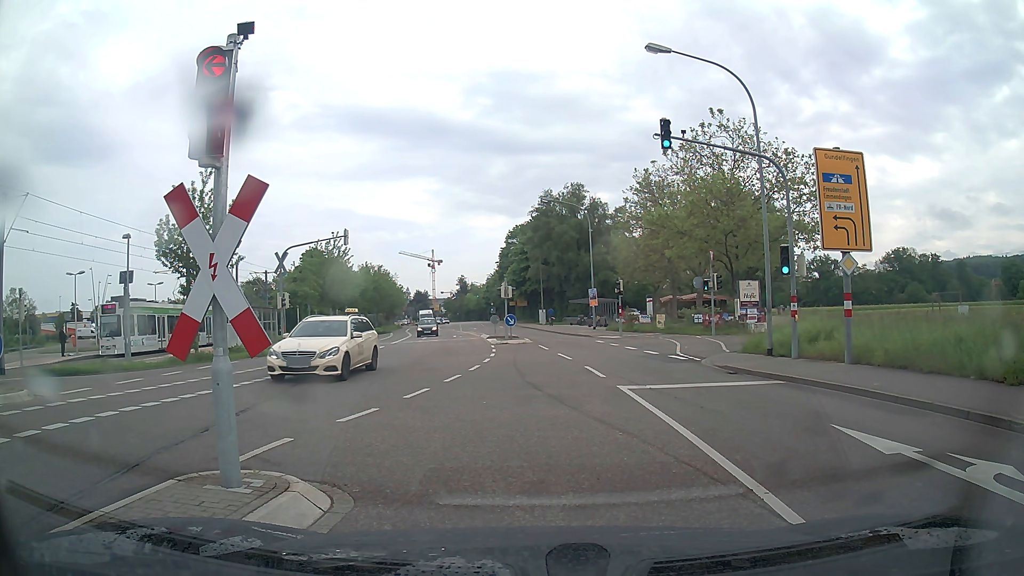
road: tertiary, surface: asphalt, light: Day
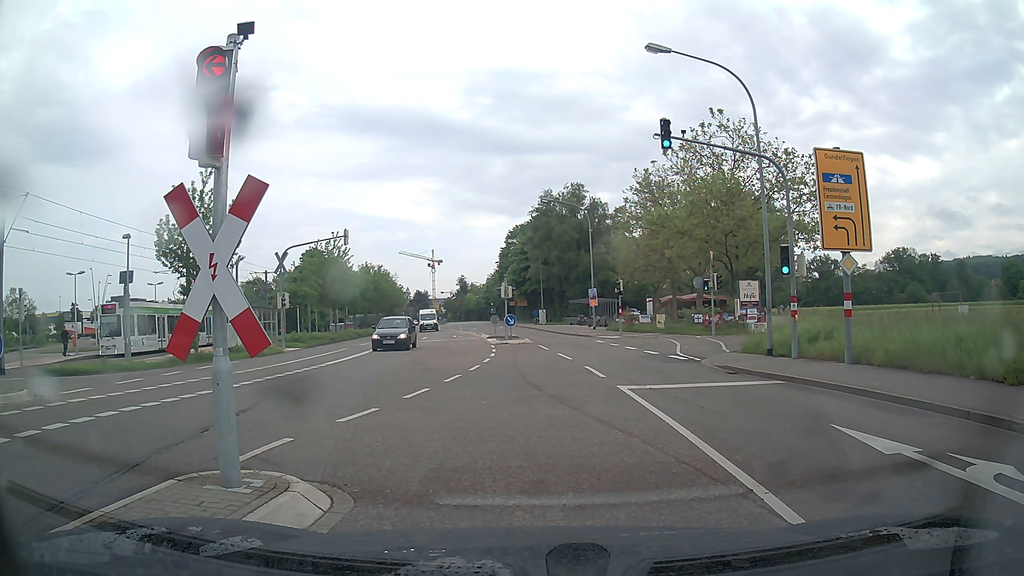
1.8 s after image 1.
(0.0, 0.0) m; 0°
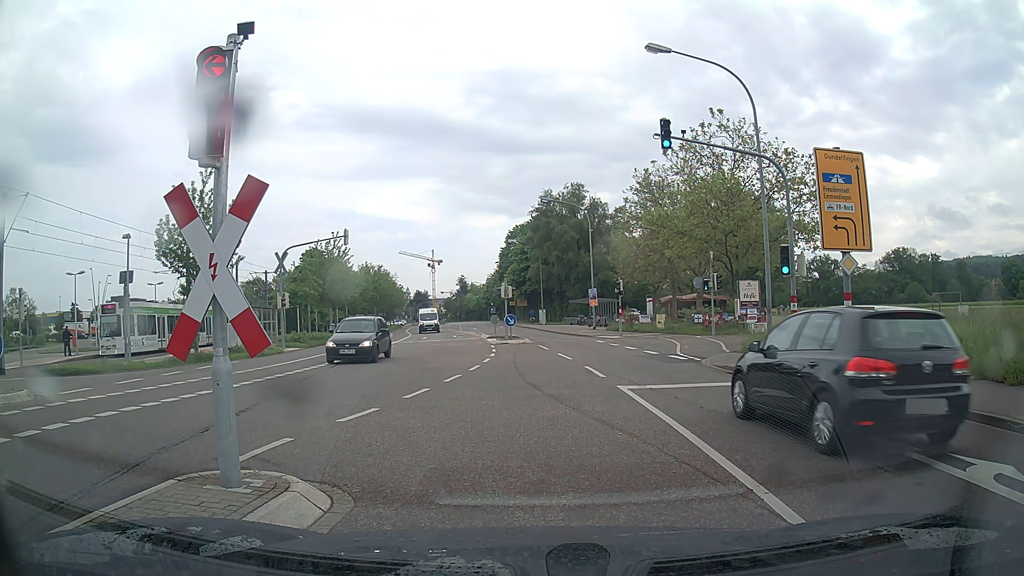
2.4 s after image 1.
(0.0, 0.0) m; 0°
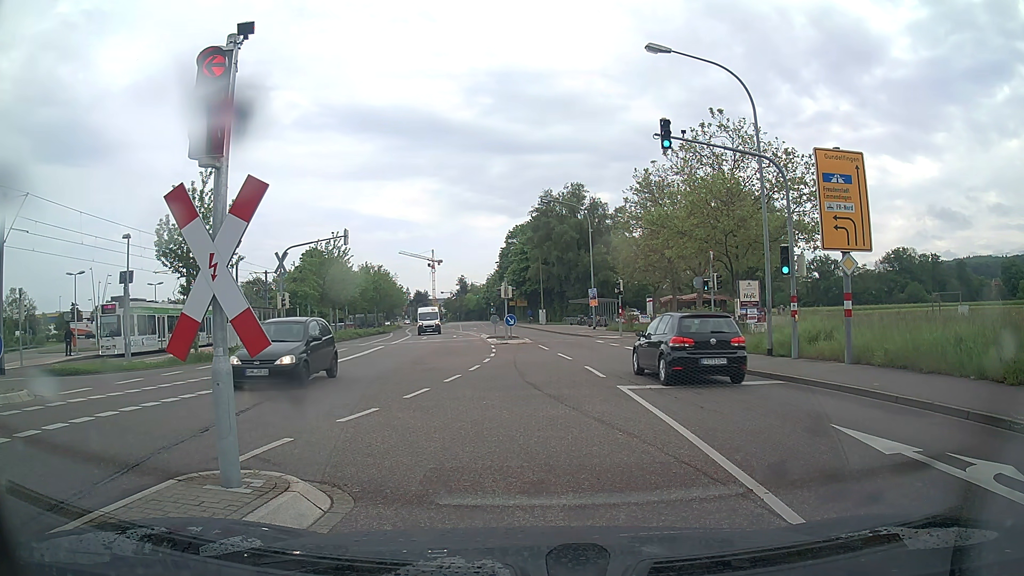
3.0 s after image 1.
(0.0, 0.0) m; 0°
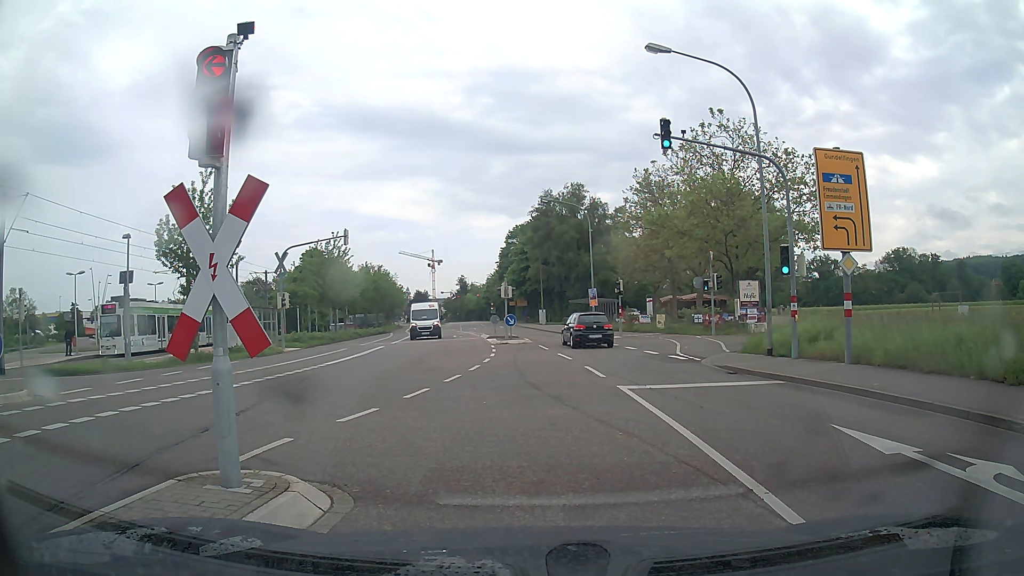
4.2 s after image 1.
(0.0, 0.0) m; 0°
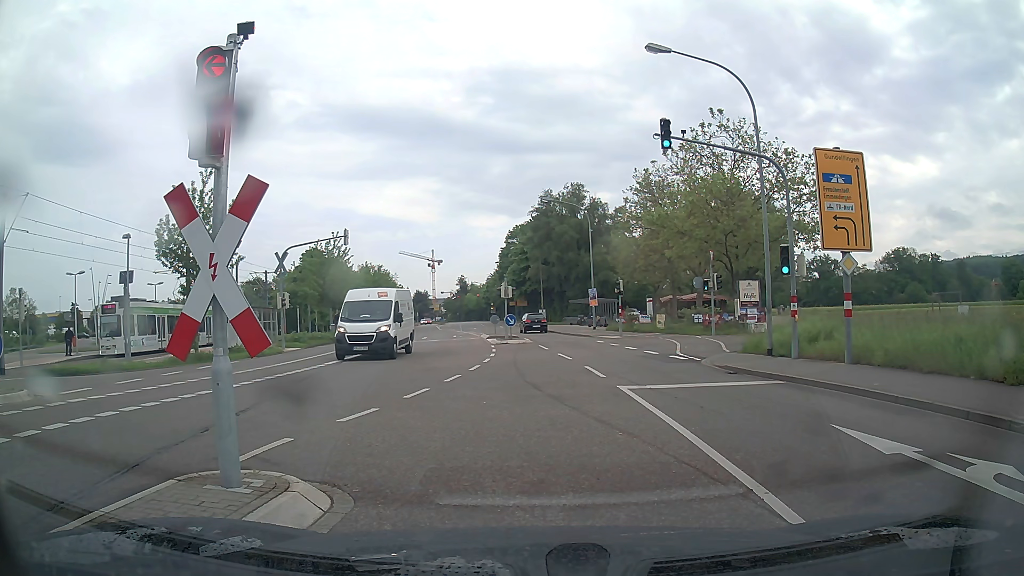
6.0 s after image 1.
(0.0, 0.0) m; 0°
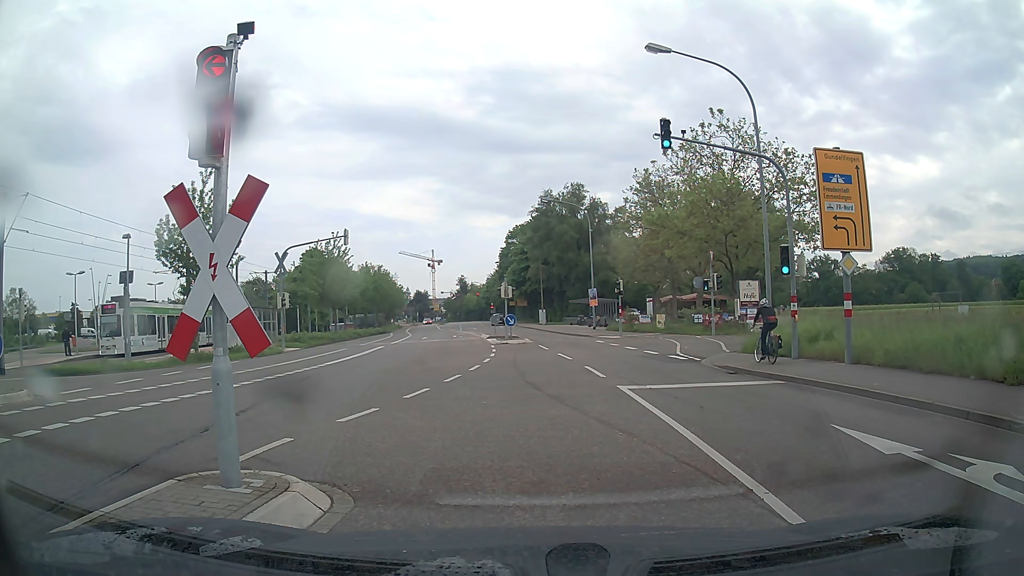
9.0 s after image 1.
(0.0, 0.0) m; 0°
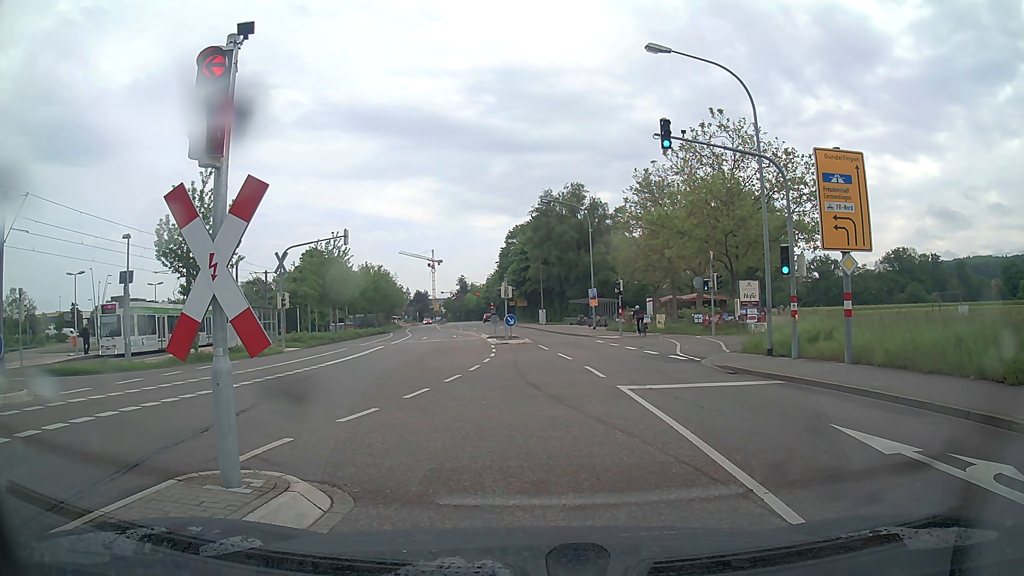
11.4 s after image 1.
(0.0, 0.0) m; 0°
